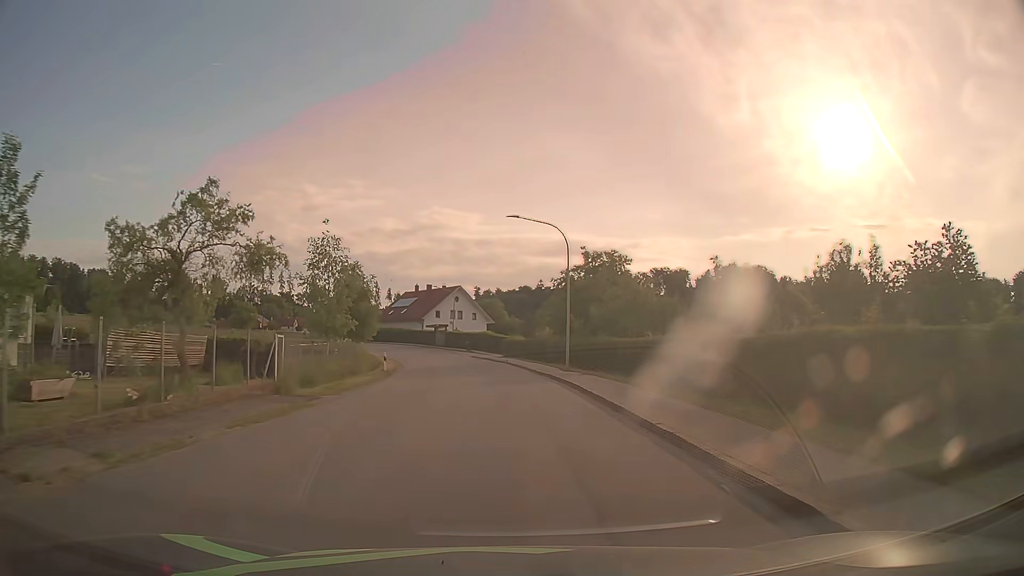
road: tertiary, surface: asphalt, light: Day
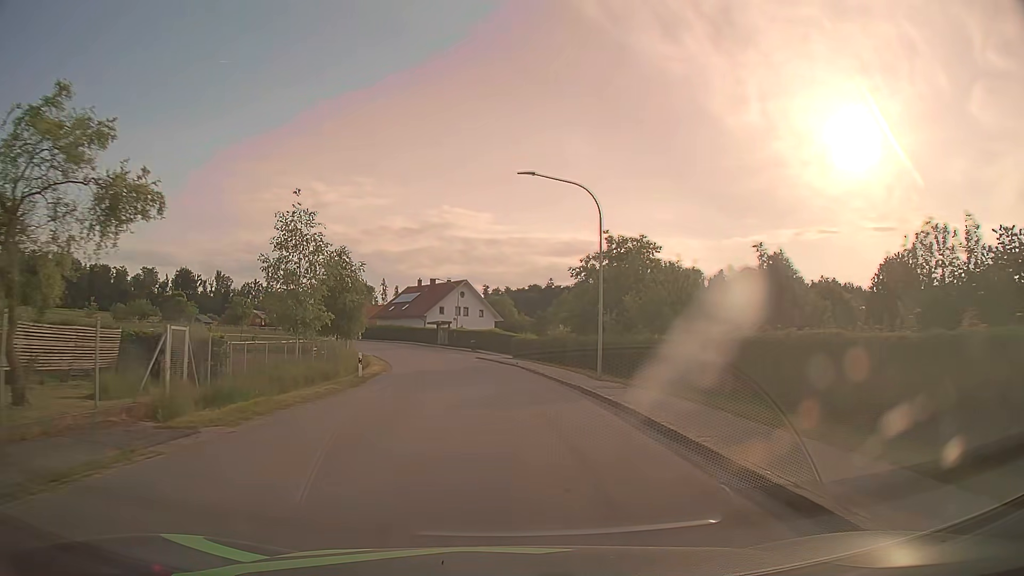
(0.0, +8.1) m; -1°
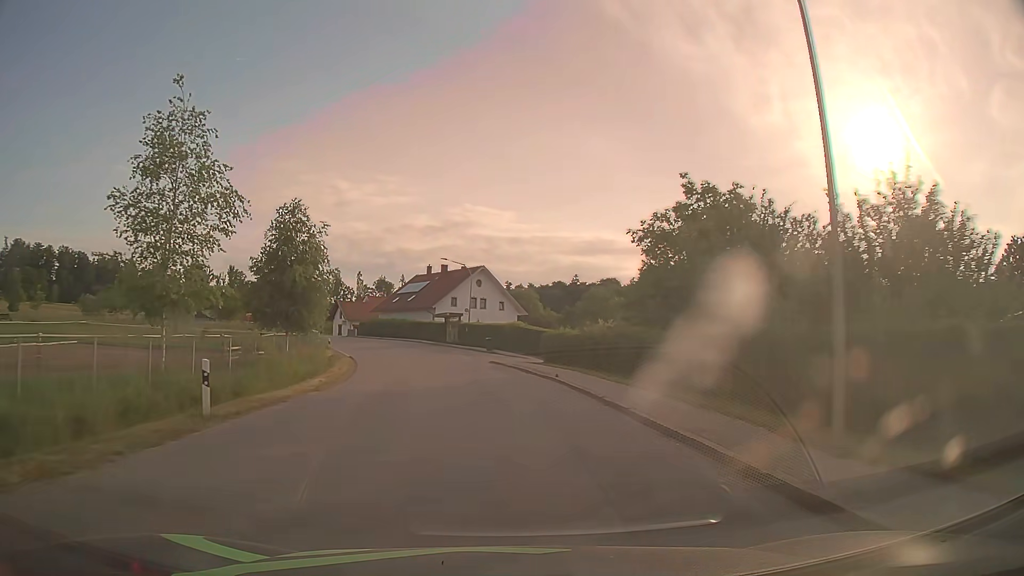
(-0.2, +16.1) m; -2°
(0, +10) (-1, +20) (-2, +30) (-4, +40) (-6, +49) (-10, +59) (-14, +68) (-18, +77) (-23, +86) (-27, +95) m
